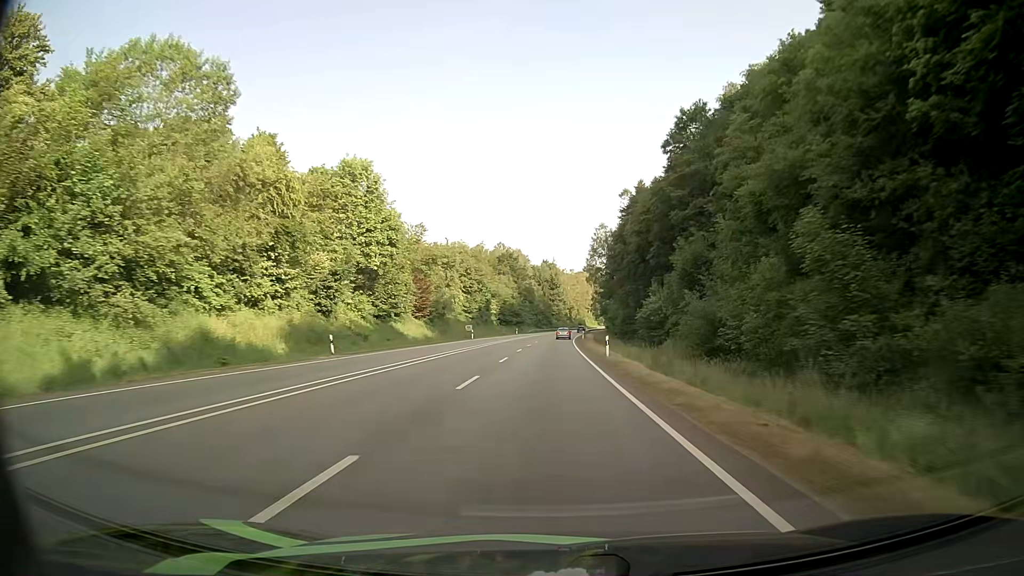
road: primary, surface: asphalt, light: Day
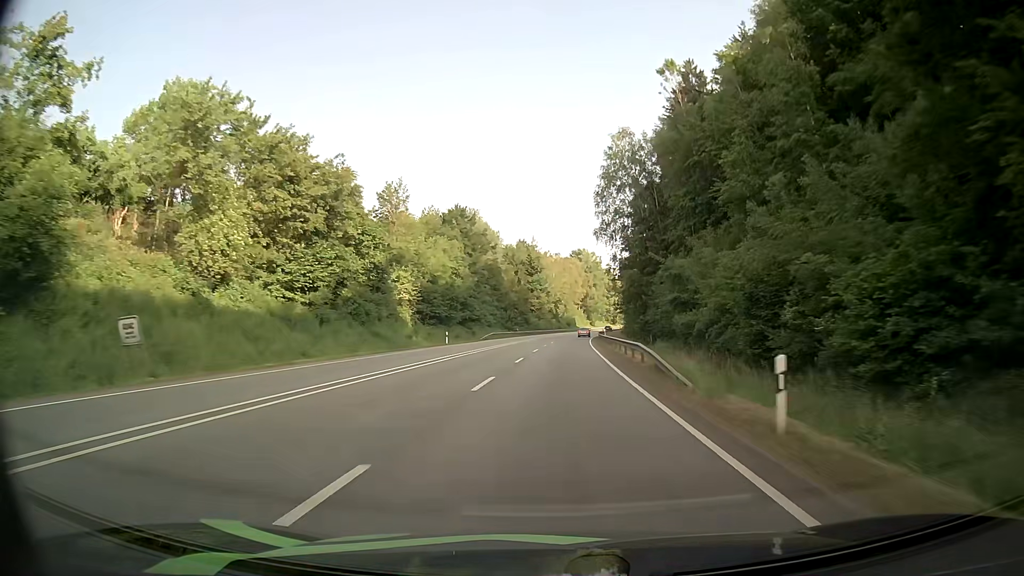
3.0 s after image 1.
(+0.8, +73.5) m; +2°
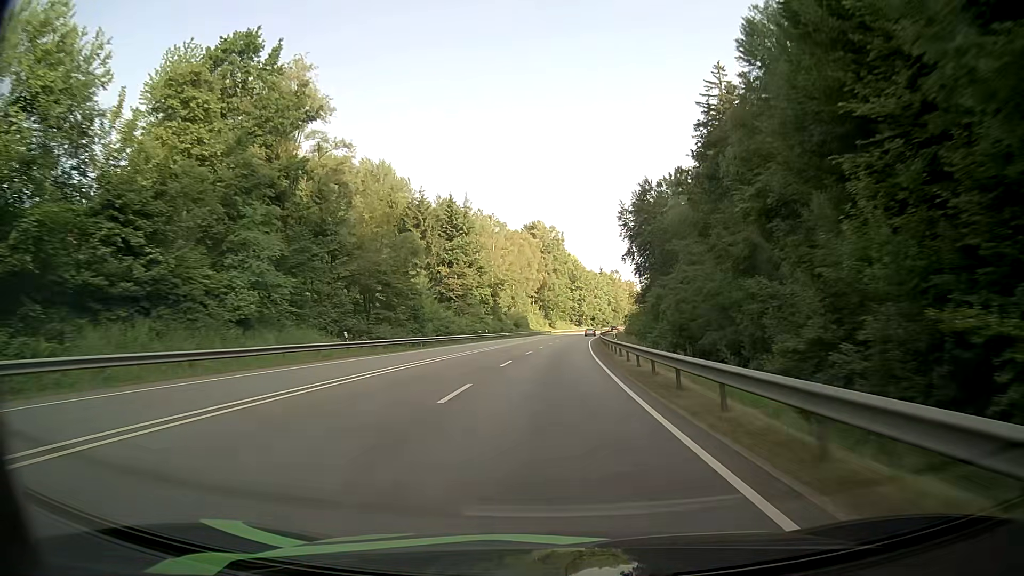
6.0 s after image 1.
(+2.7, +75.3) m; +4°
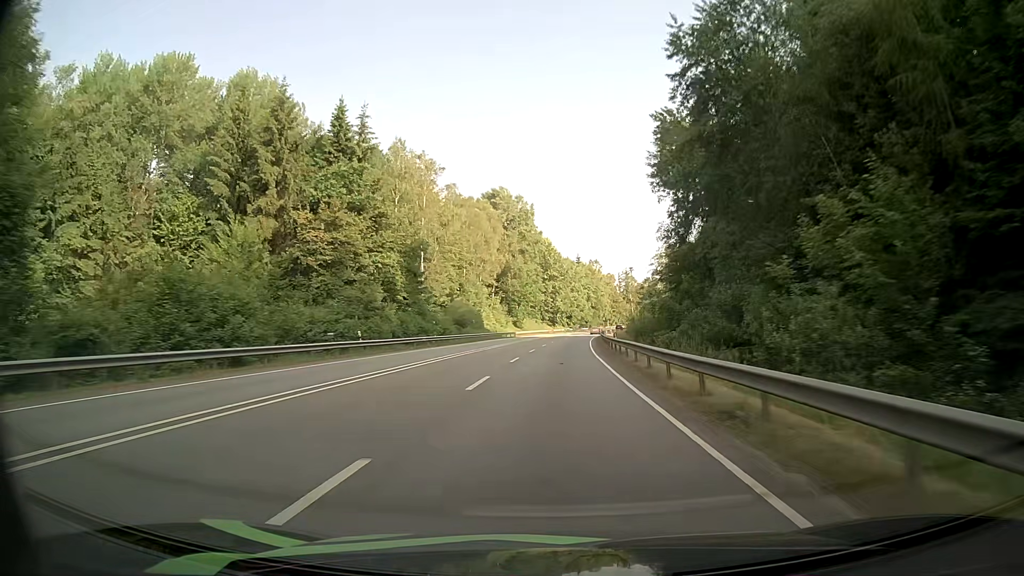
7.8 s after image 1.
(+1.1, +46.0) m; +2°
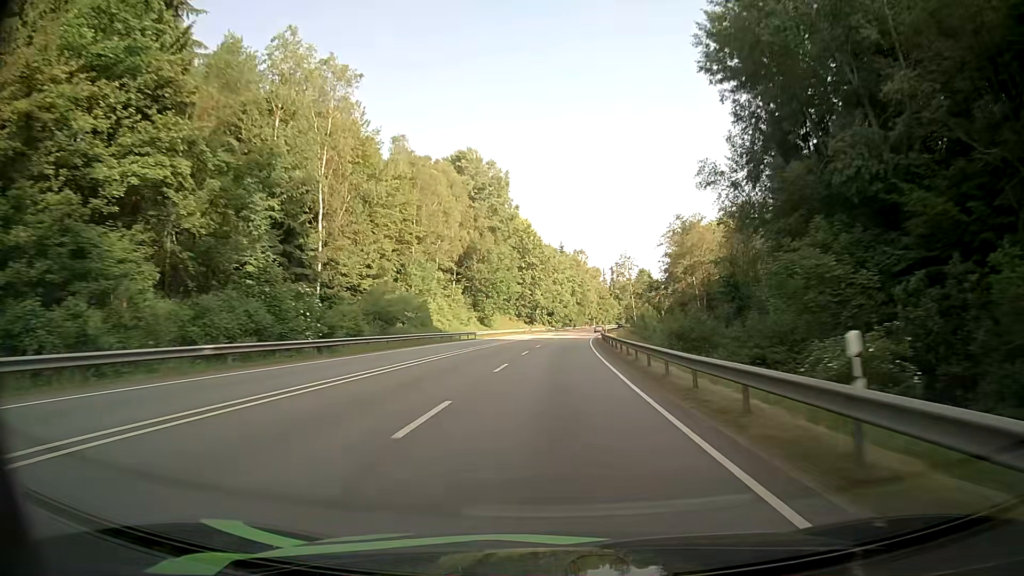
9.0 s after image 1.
(+0.6, +31.1) m; +2°
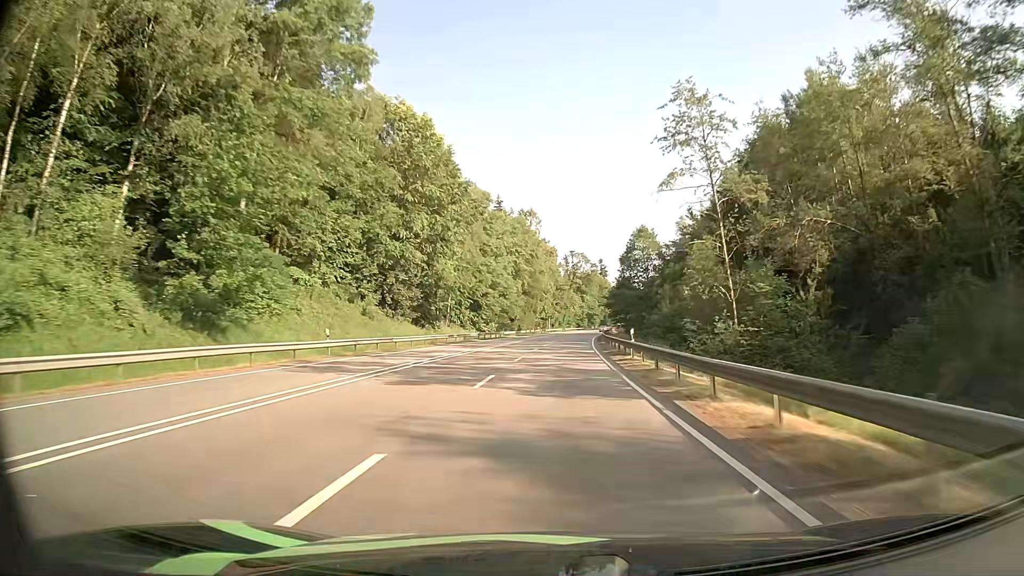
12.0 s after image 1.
(+3.5, +77.9) m; +5°
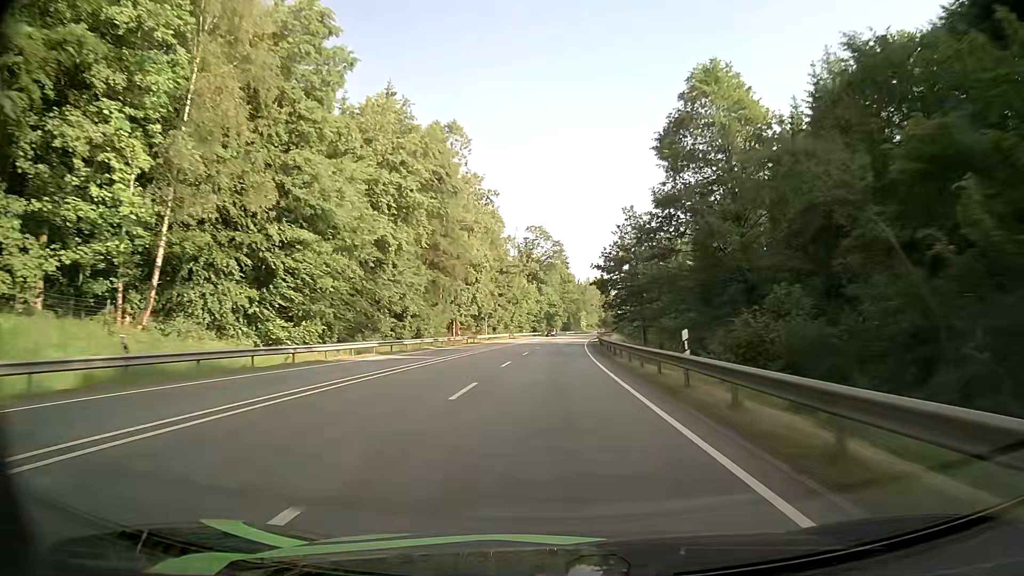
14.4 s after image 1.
(+2.2, +63.0) m; +4°
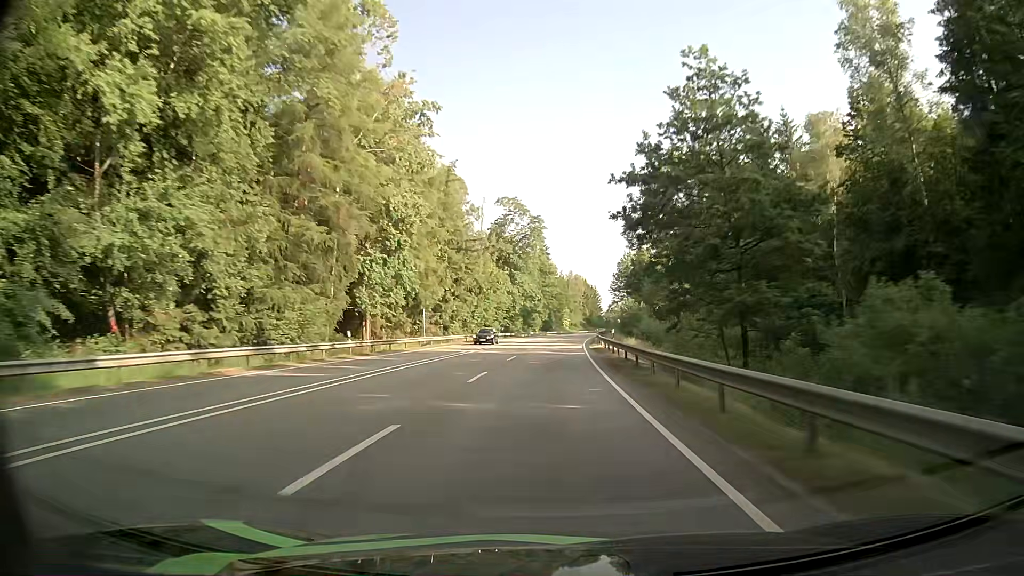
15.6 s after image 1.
(+0.5, +31.9) m; +2°
(0, +10) (0, +20) (0, +30) (+1, +40) (+1, +50) (+1, +60) (+2, +70) (+3, +80) (+3, +90) (+4, +100) m
